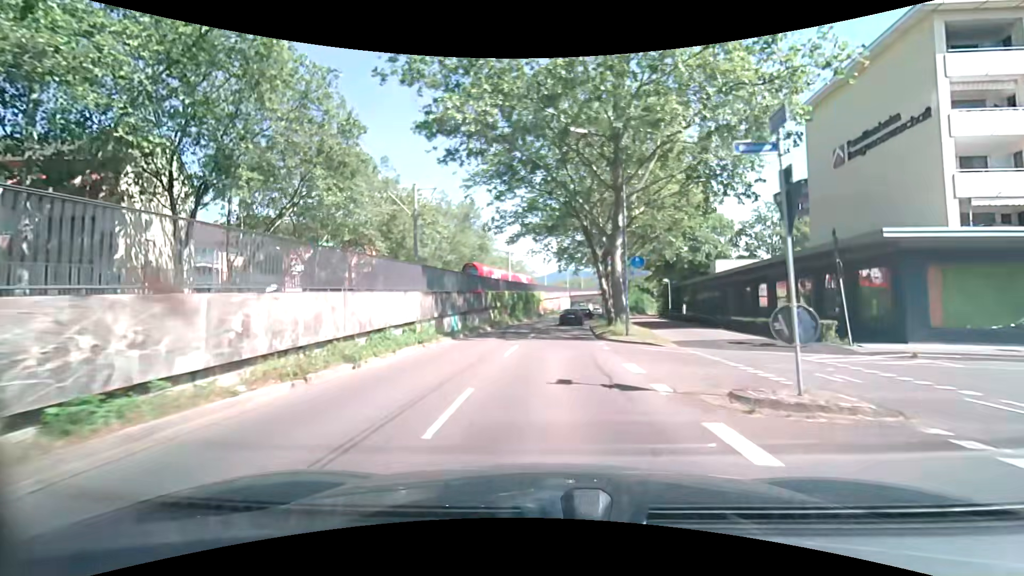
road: tertiary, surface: asphalt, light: Day
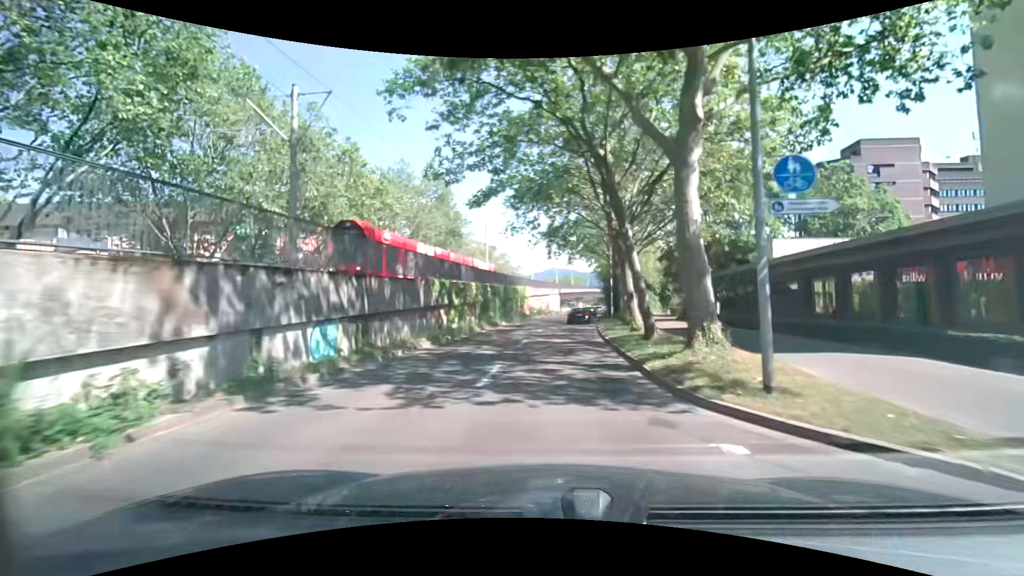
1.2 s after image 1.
(+0.3, +14.4) m; +2°
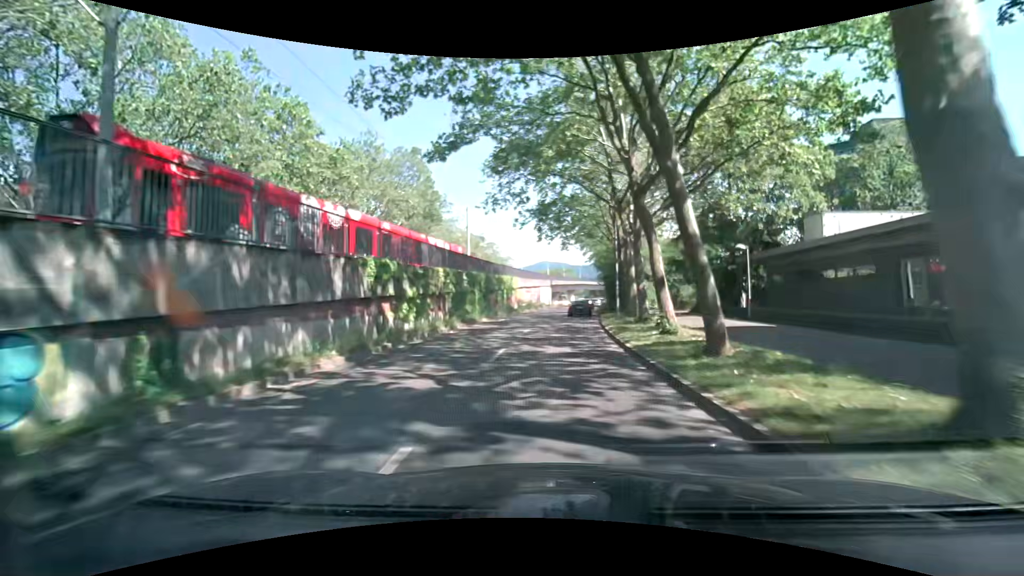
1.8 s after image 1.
(0.0, +7.2) m; +1°
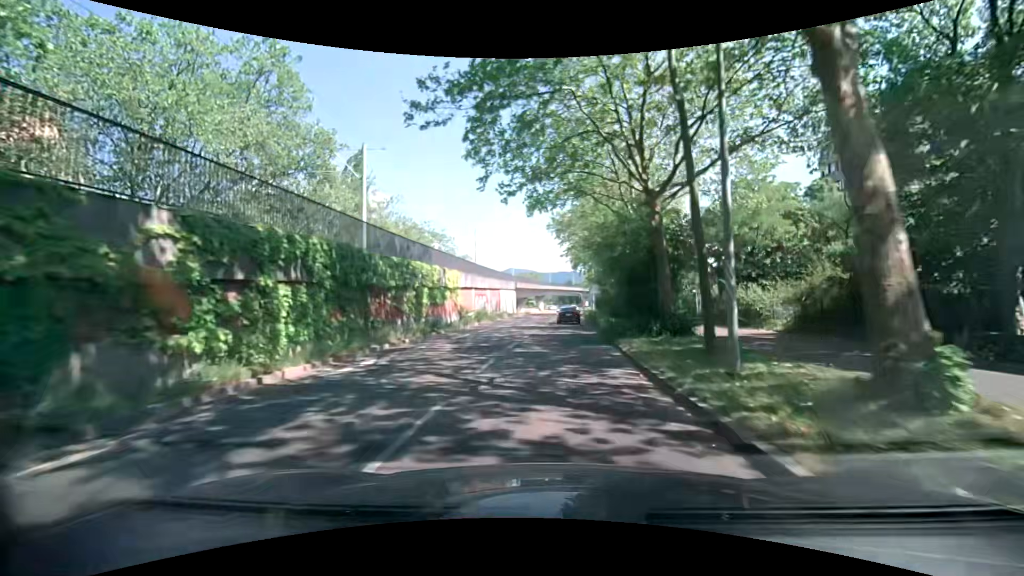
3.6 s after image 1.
(+0.7, +21.6) m; +3°
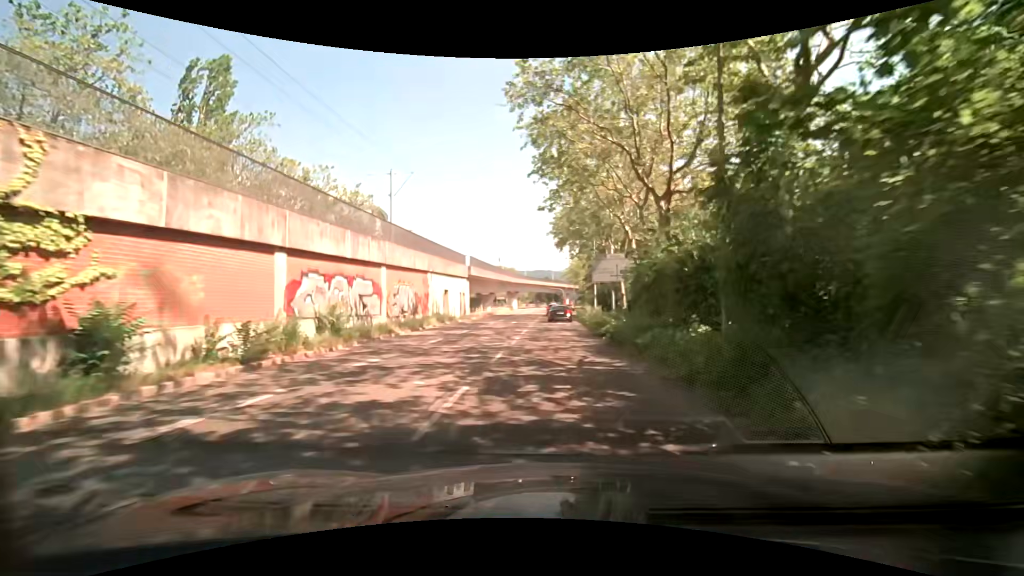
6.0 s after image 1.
(+0.9, +28.8) m; +3°
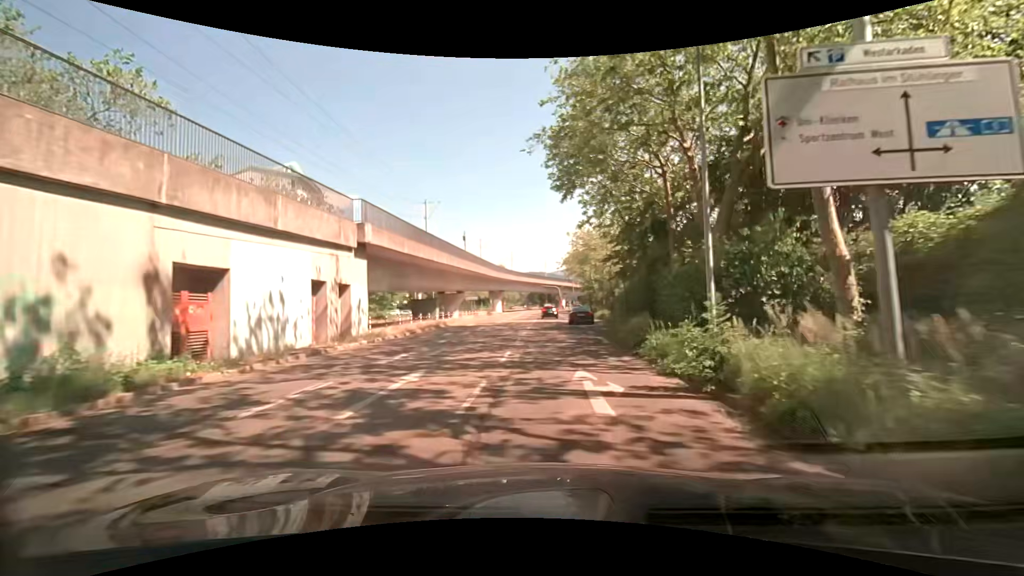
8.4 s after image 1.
(+0.2, +28.8) m; +1°
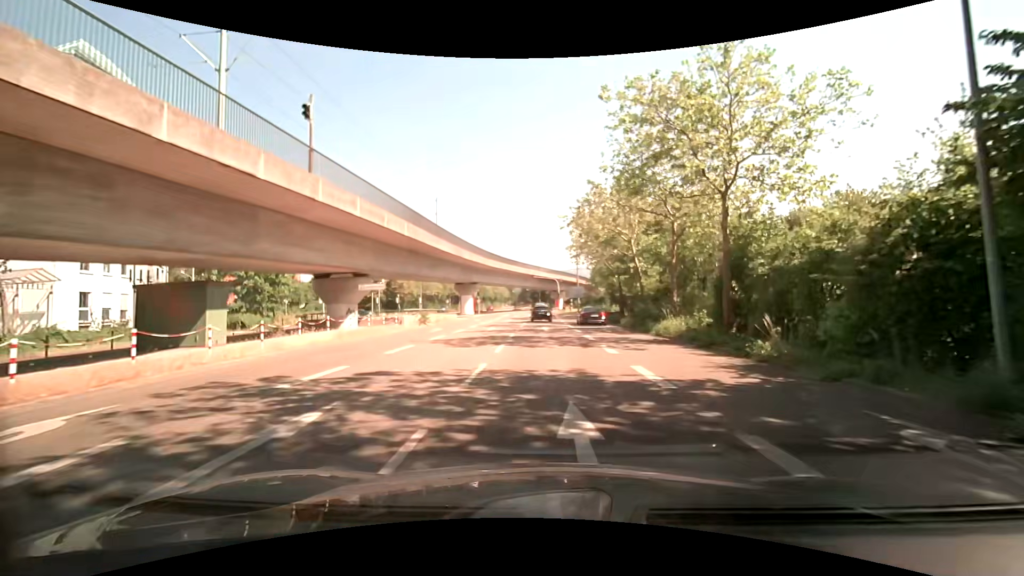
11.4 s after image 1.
(+0.2, +33.9) m; +1°
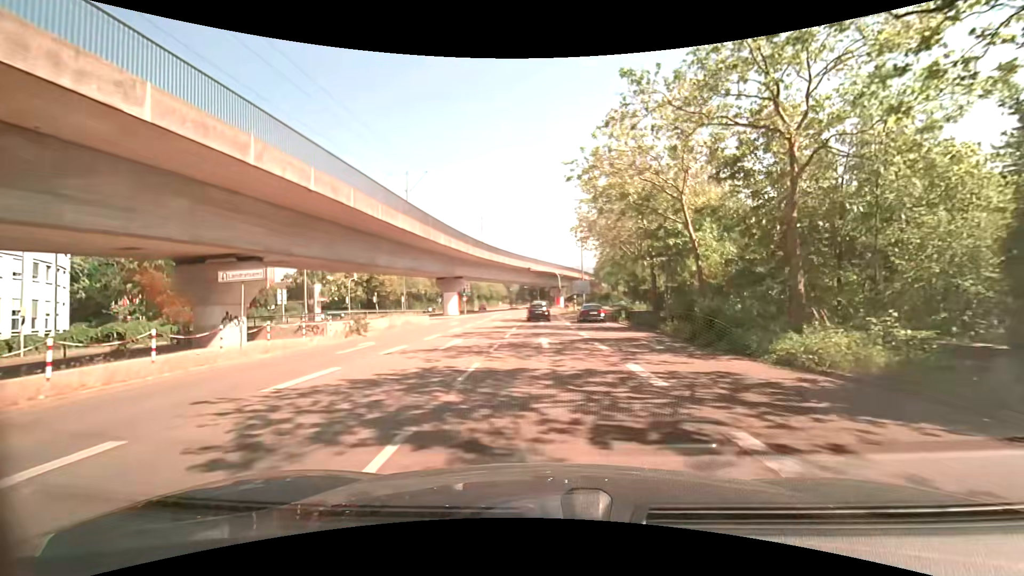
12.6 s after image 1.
(0.0, +12.0) m; 0°
(0, +10) (0, +20) (0, +30) (0, +40) (-1, +50) (-1, +60) (-1, +70) (-2, +80) (-2, +90) (-2, +100) m
